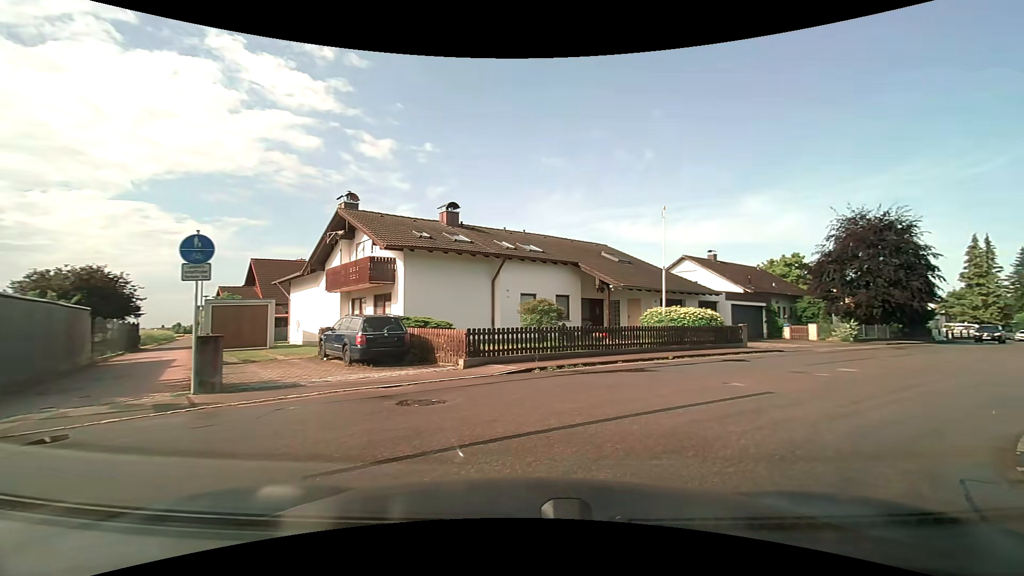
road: residential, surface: asphalt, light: Day
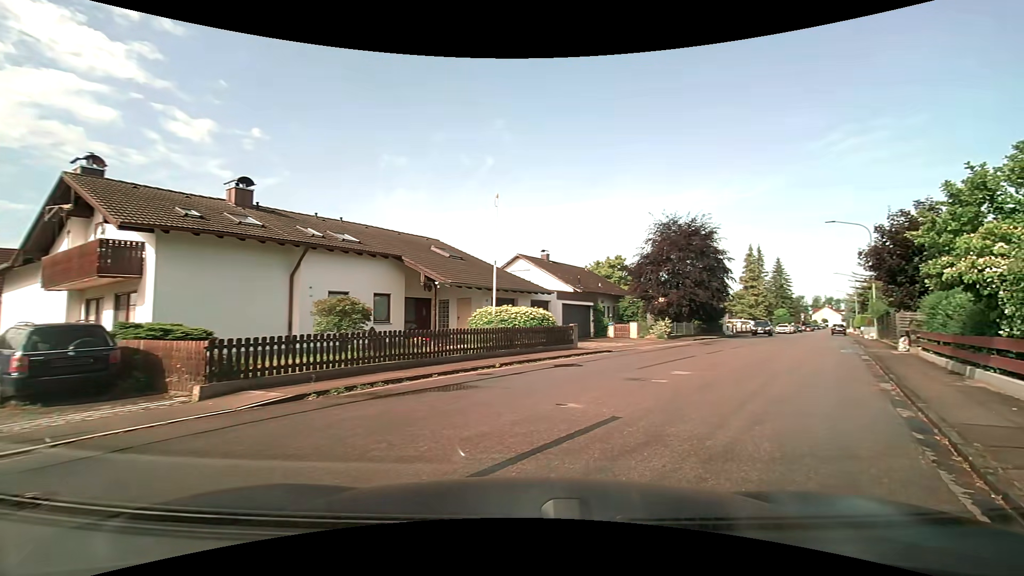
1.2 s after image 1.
(+0.6, +3.4) m; +20°
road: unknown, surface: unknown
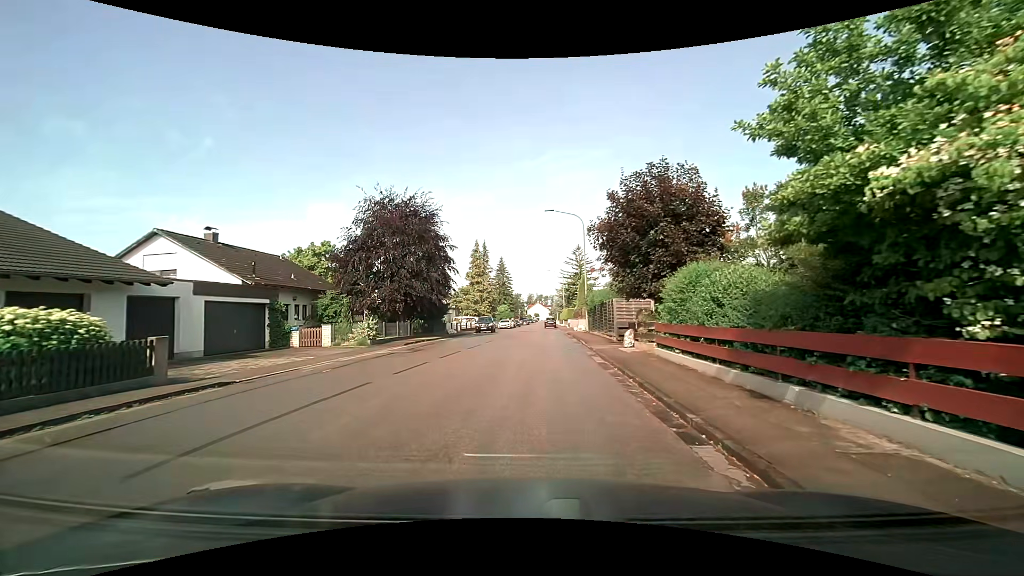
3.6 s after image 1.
(+3.0, +8.5) m; +29°
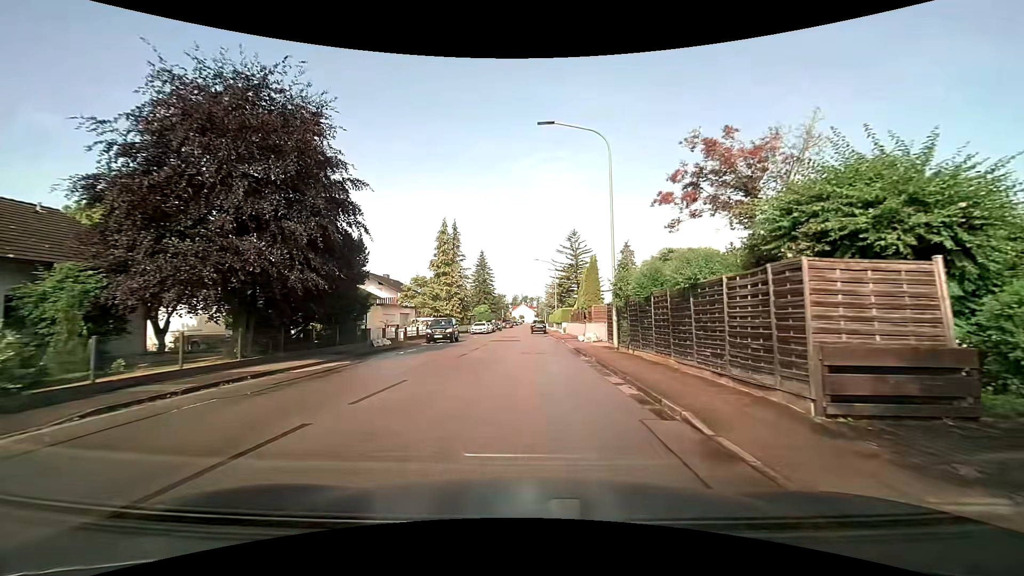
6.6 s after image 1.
(+0.4, +18.0) m; +2°
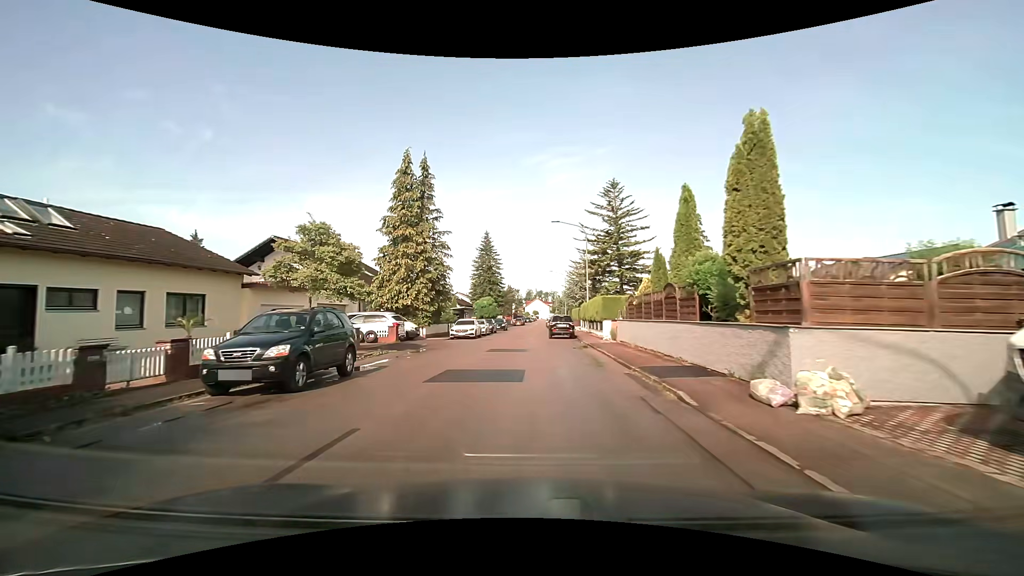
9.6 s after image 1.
(+0.1, +23.6) m; -1°
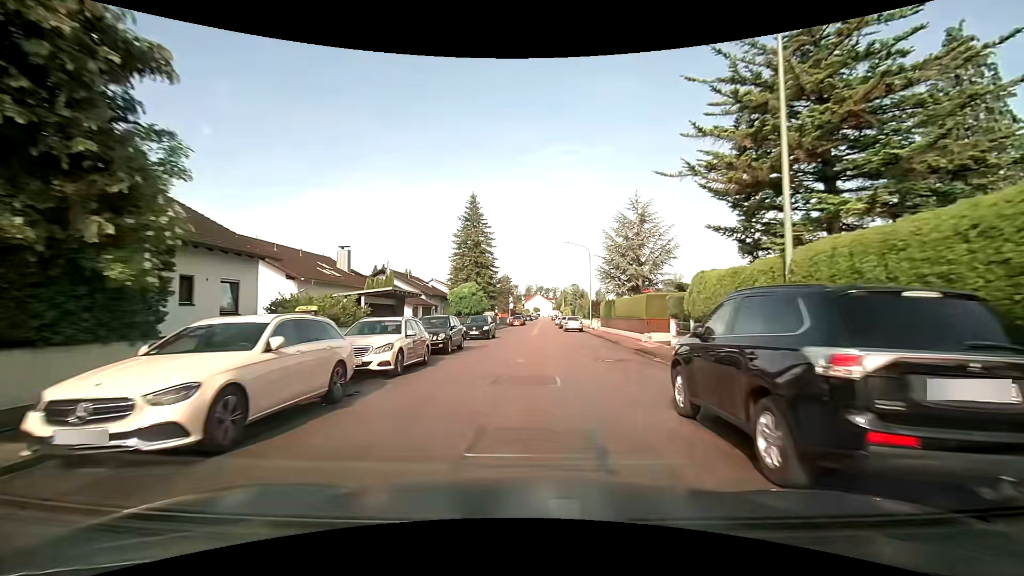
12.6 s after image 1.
(-0.9, +31.0) m; 0°
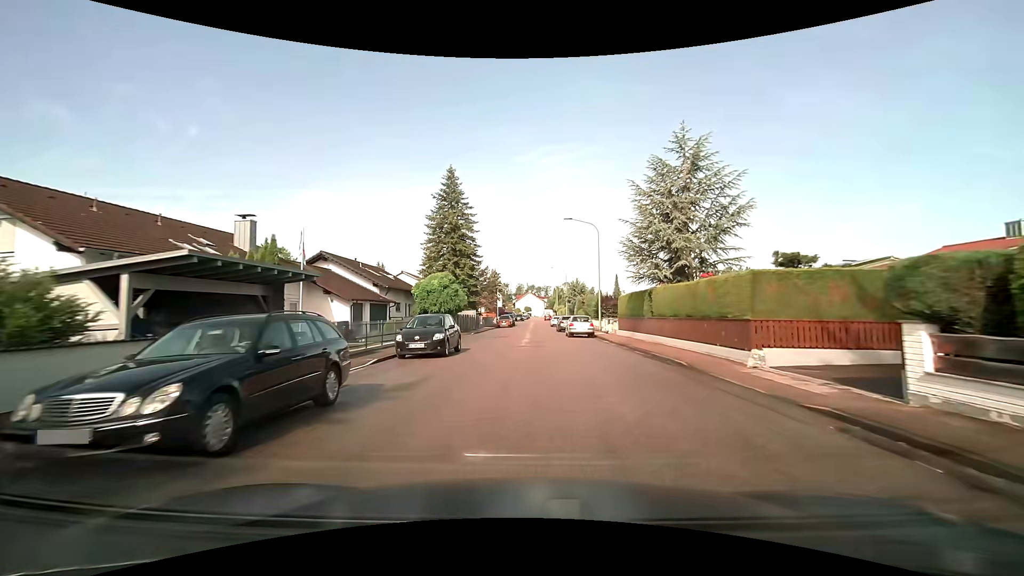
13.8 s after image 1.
(+0.1, +13.5) m; +1°
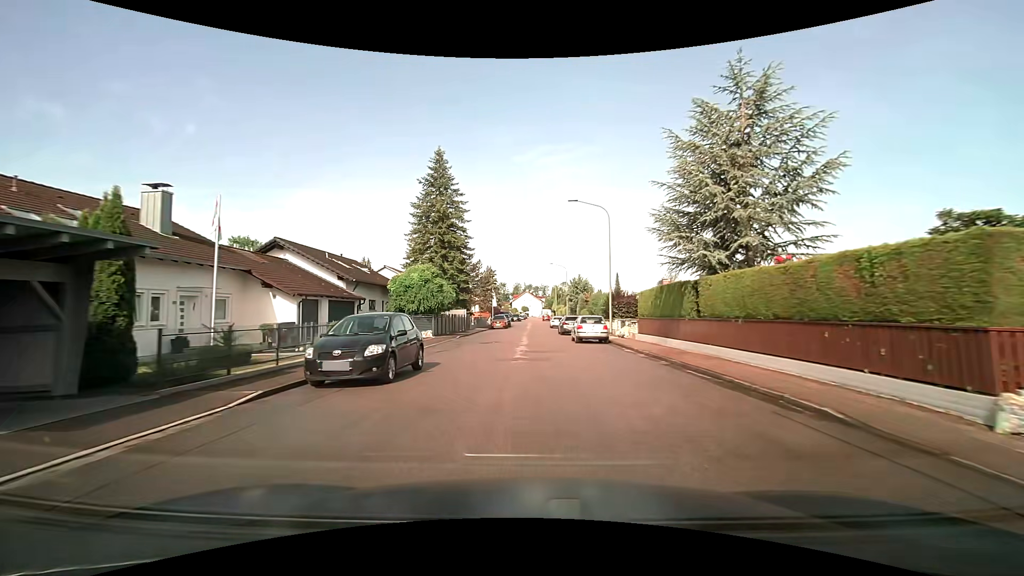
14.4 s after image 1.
(0.0, +6.8) m; 0°
(0, +10) (0, +20) (0, +30) (0, +40) (0, +50) (+1, +60) (+1, +70) (+1, +80) (+1, +90) (+1, +100) m
